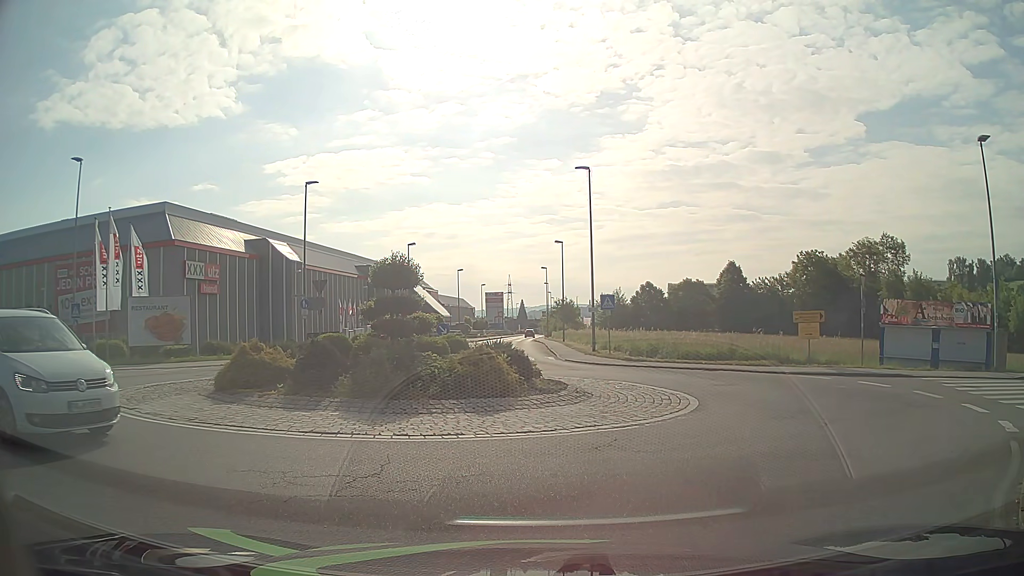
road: tertiary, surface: asphalt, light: Day
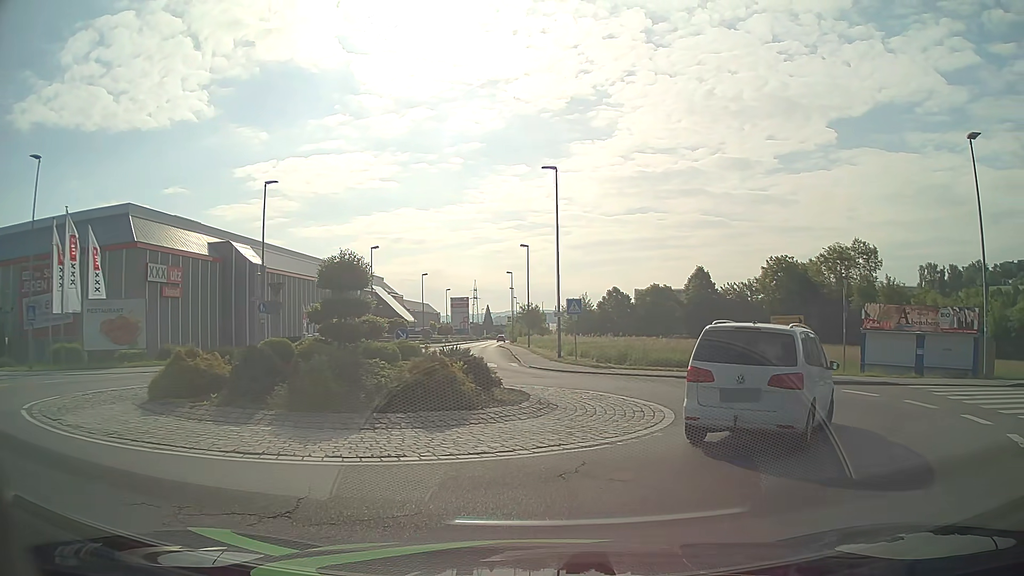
(0.0, +1.5) m; +2°
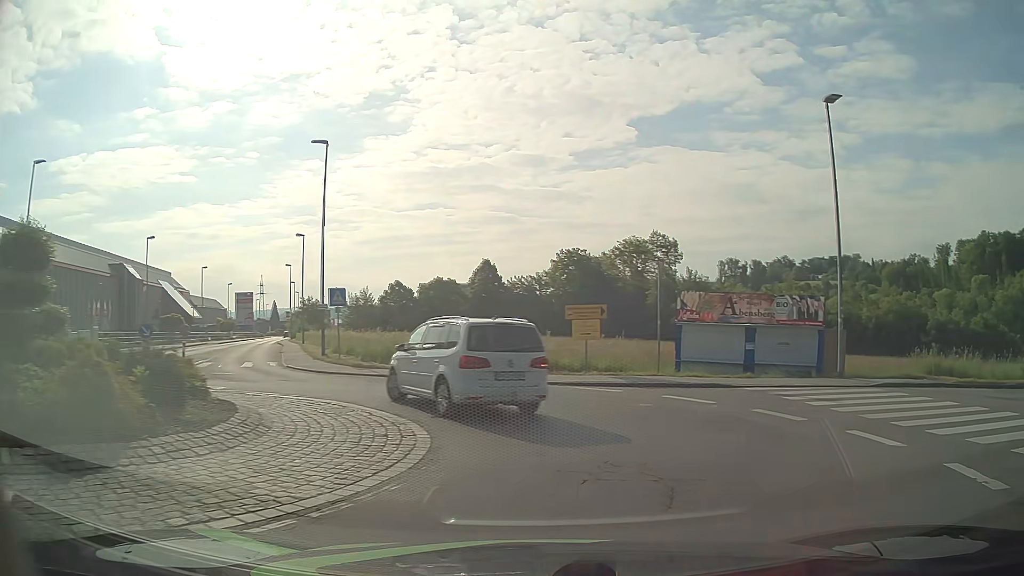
(+0.6, +4.2) m; +18°
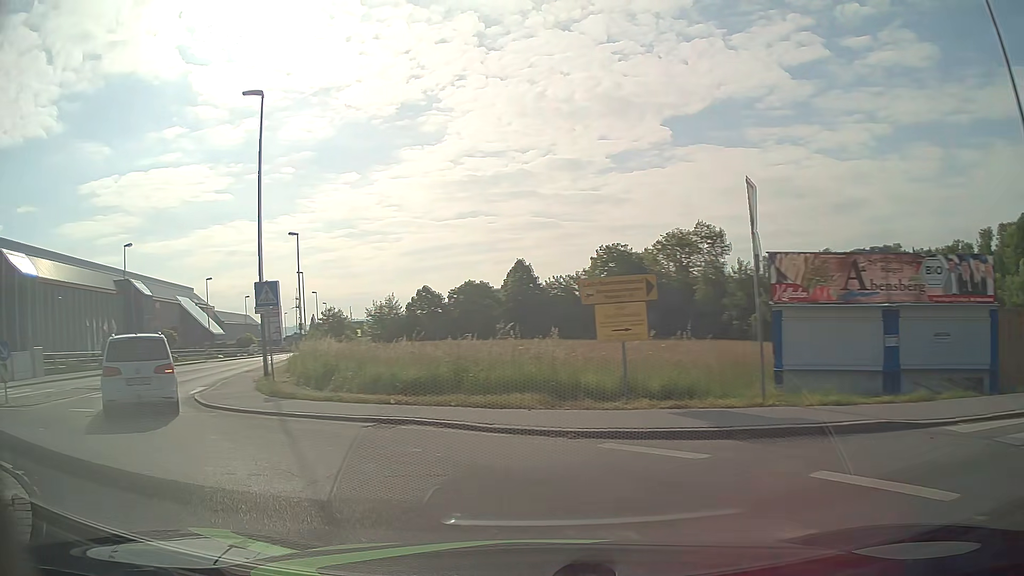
(+1.0, +9.2) m; -3°
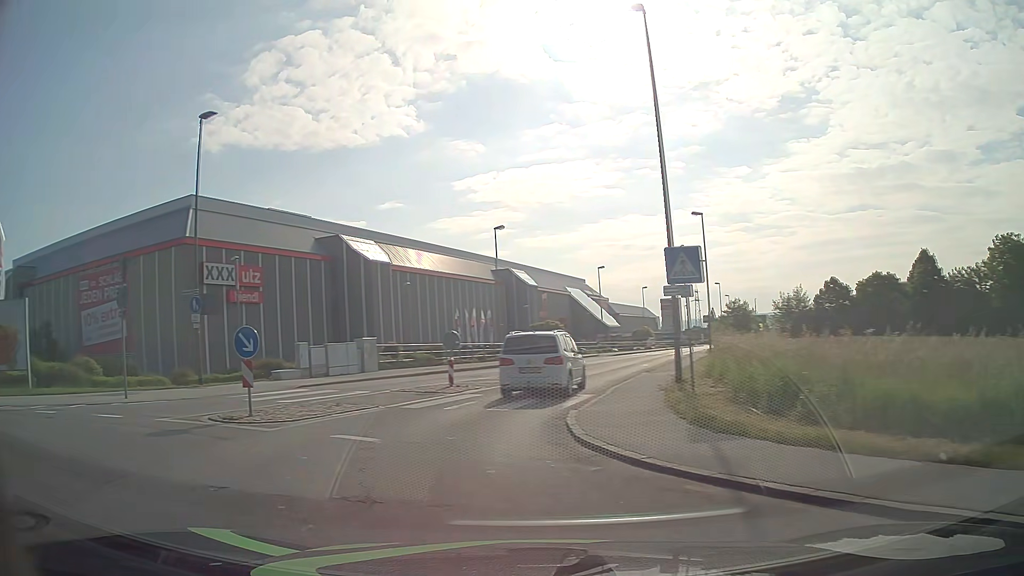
(-1.9, +6.1) m; -35°
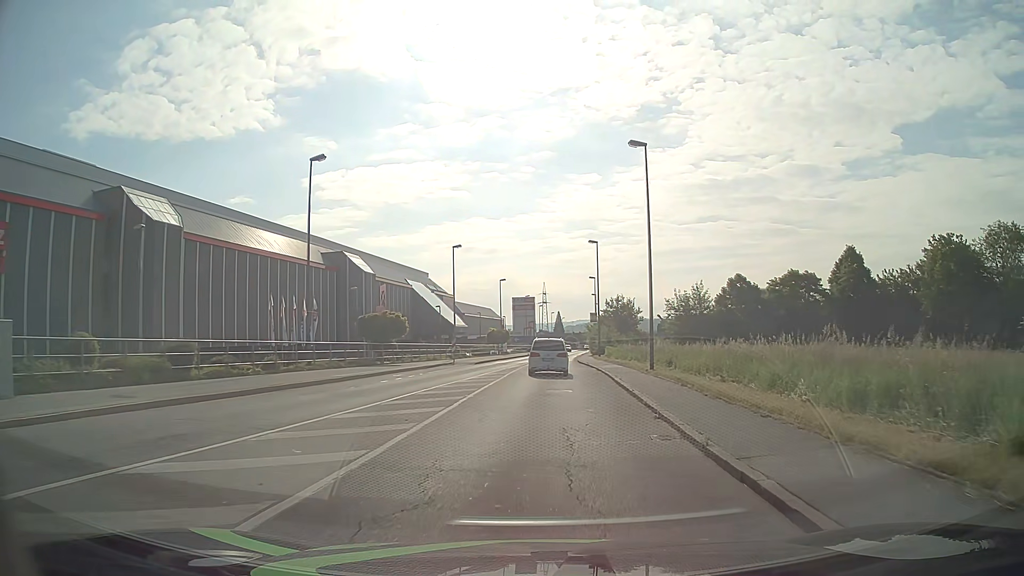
(-0.1, +19.5) m; +13°
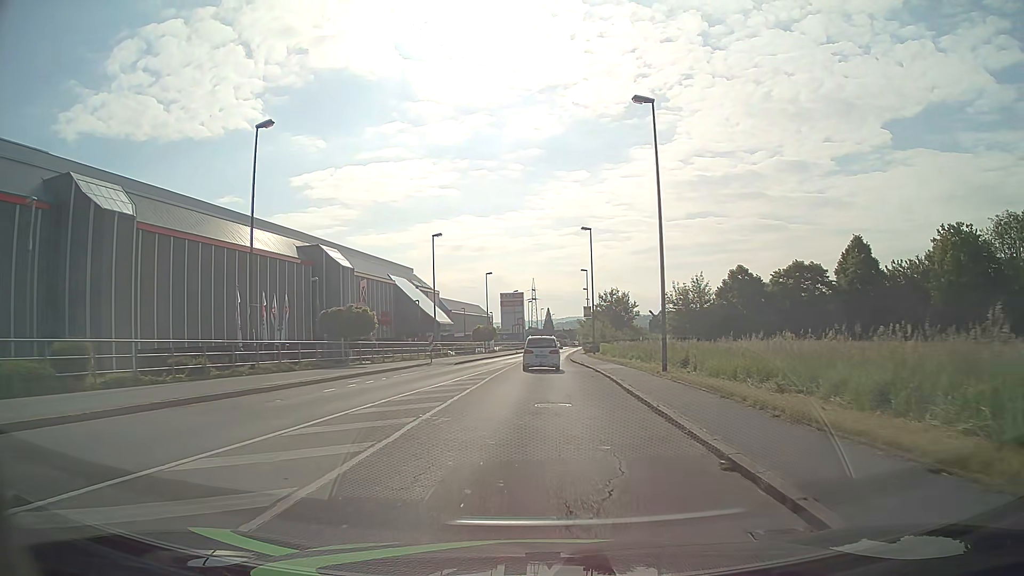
(+0.1, +5.5) m; +1°
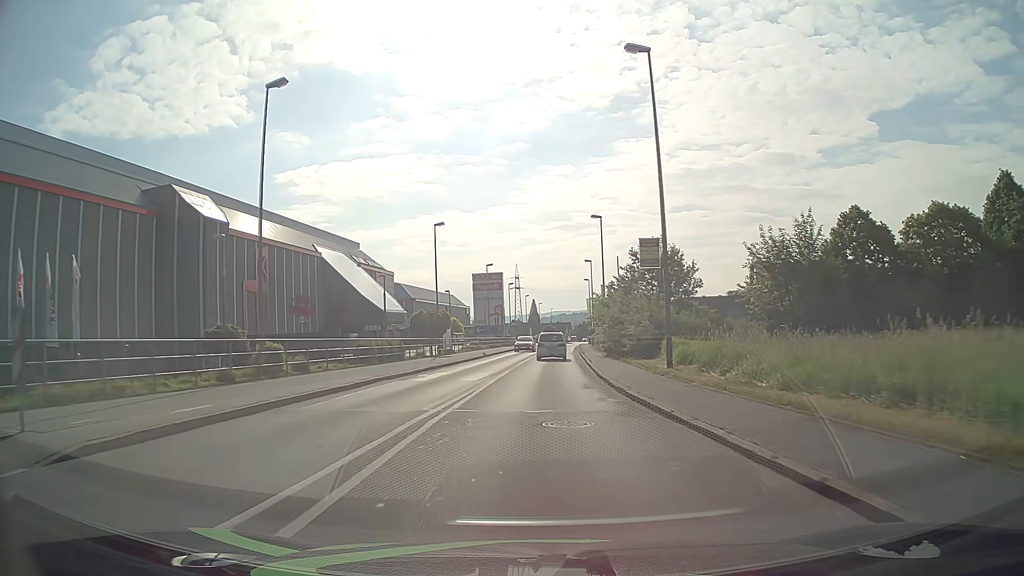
(+0.5, +34.1) m; +2°
